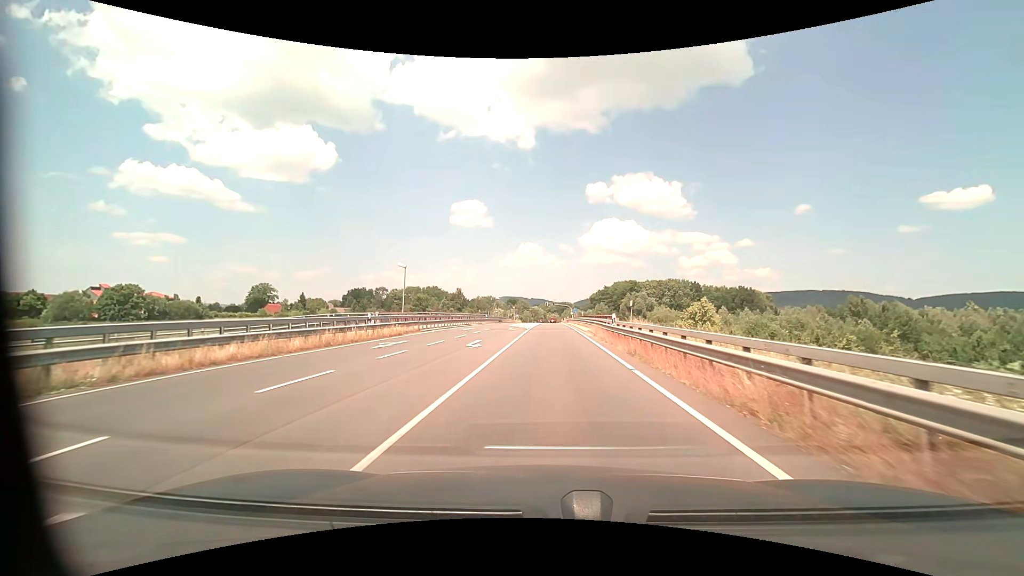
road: secondary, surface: asphalt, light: Day
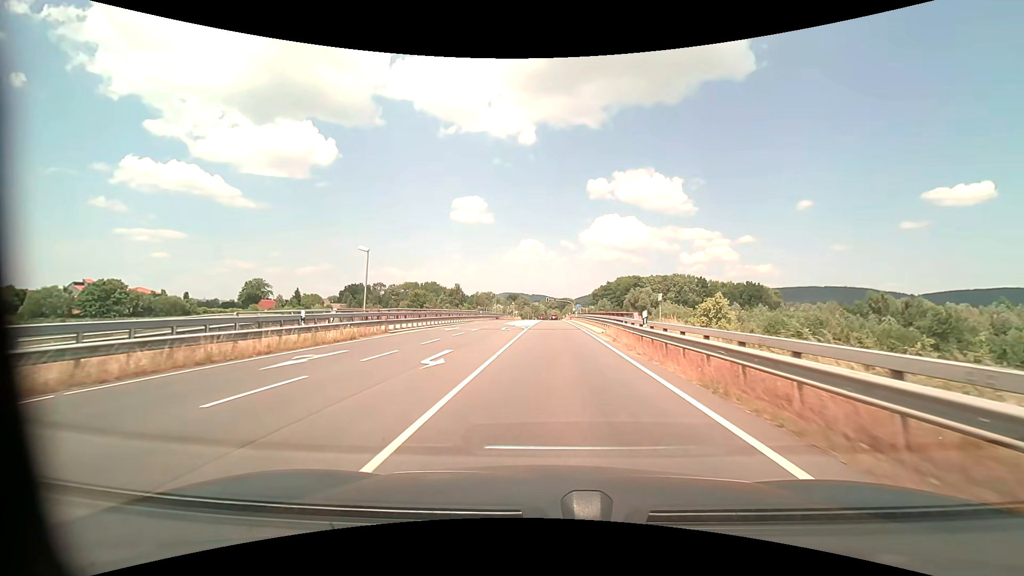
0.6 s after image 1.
(0.0, +7.6) m; 0°
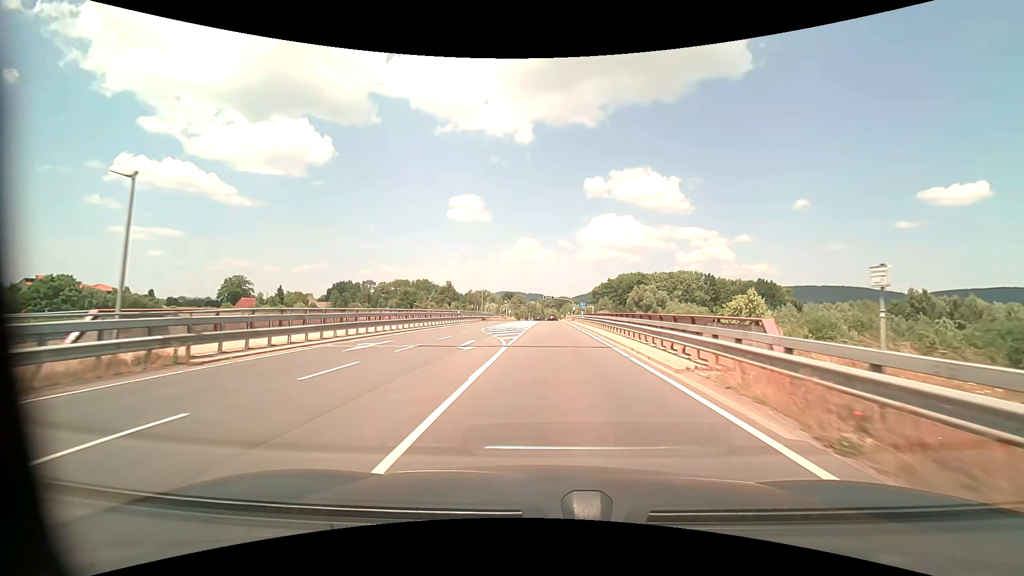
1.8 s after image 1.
(+0.1, +15.7) m; +1°
(0, +10) (0, +20) (0, +30) (0, +40) (+1, +50) (+1, +60) (+1, +70) (+1, +80) (0, +90) (-1, +100) m
